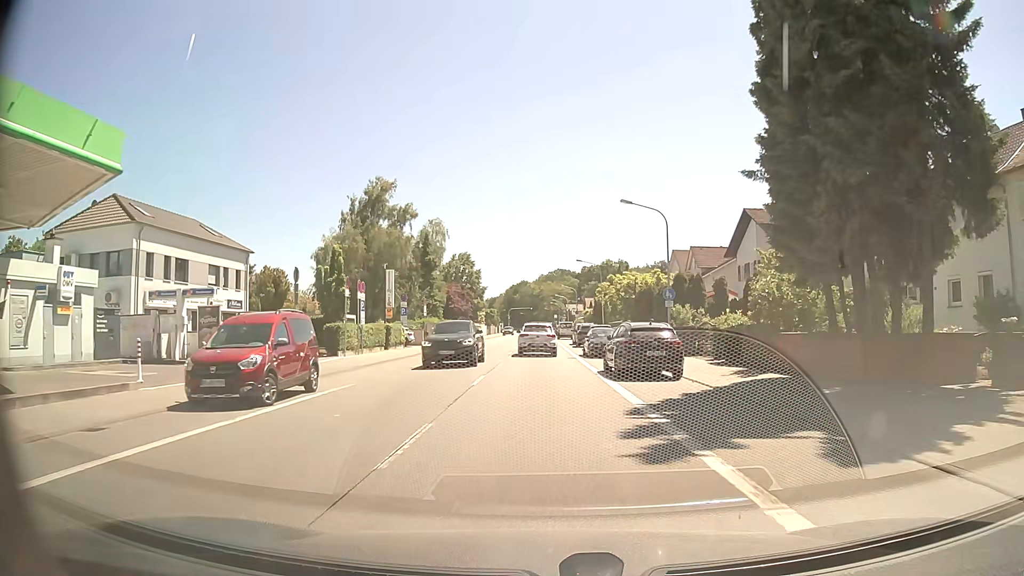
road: primary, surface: asphalt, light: Day
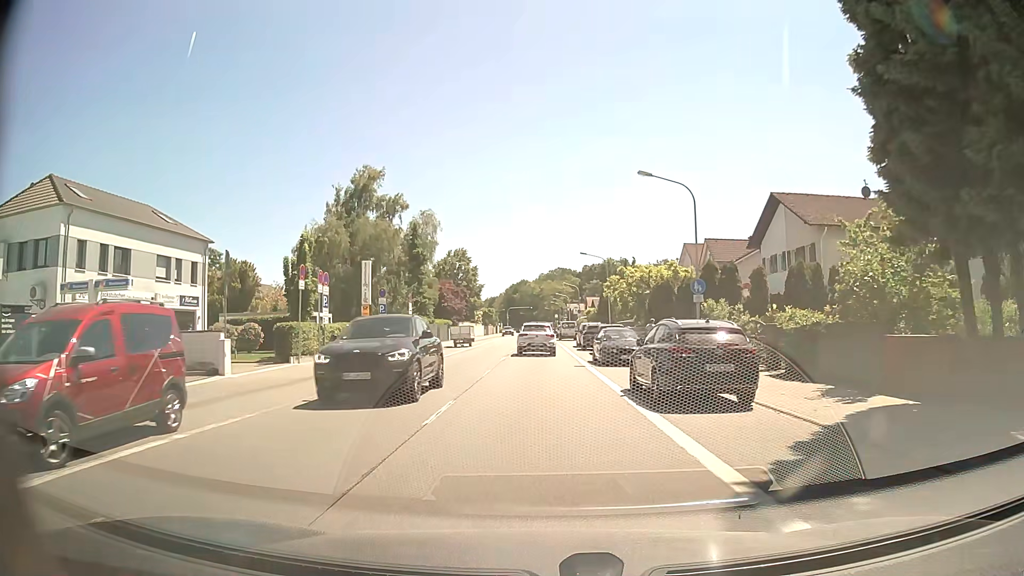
(0.0, +6.3) m; 0°
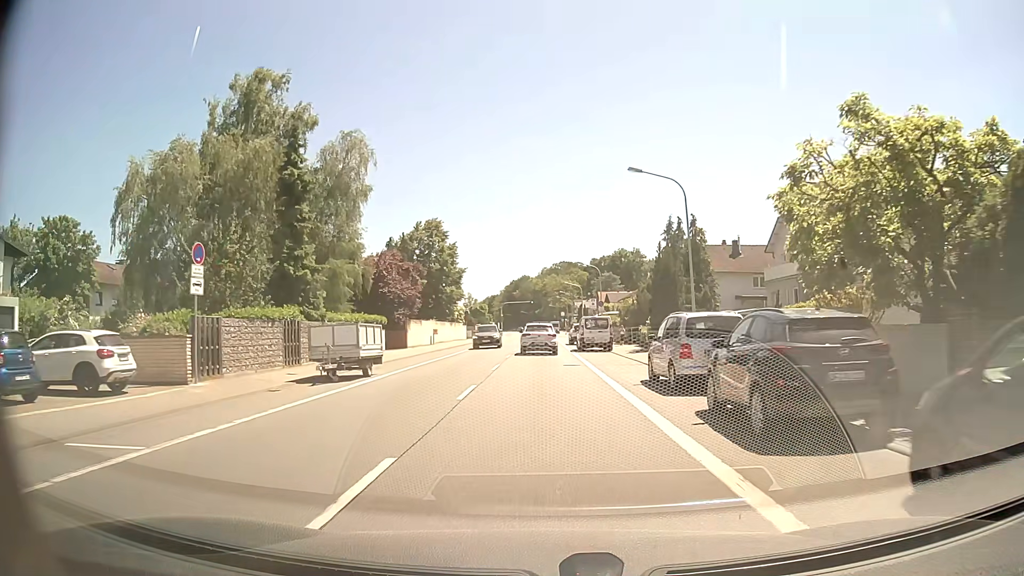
(-0.3, +31.9) m; 0°
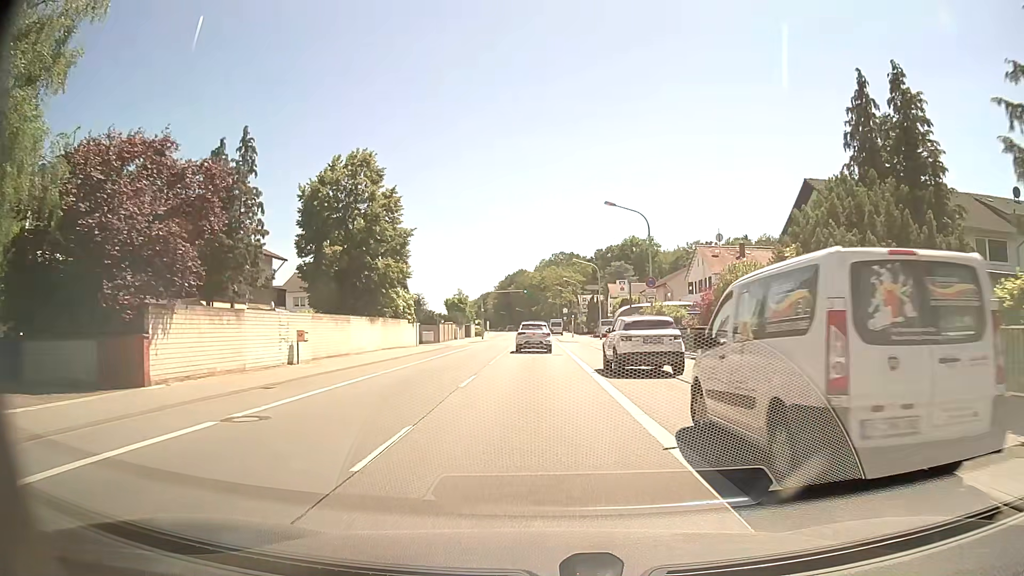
(+0.1, +32.6) m; 0°
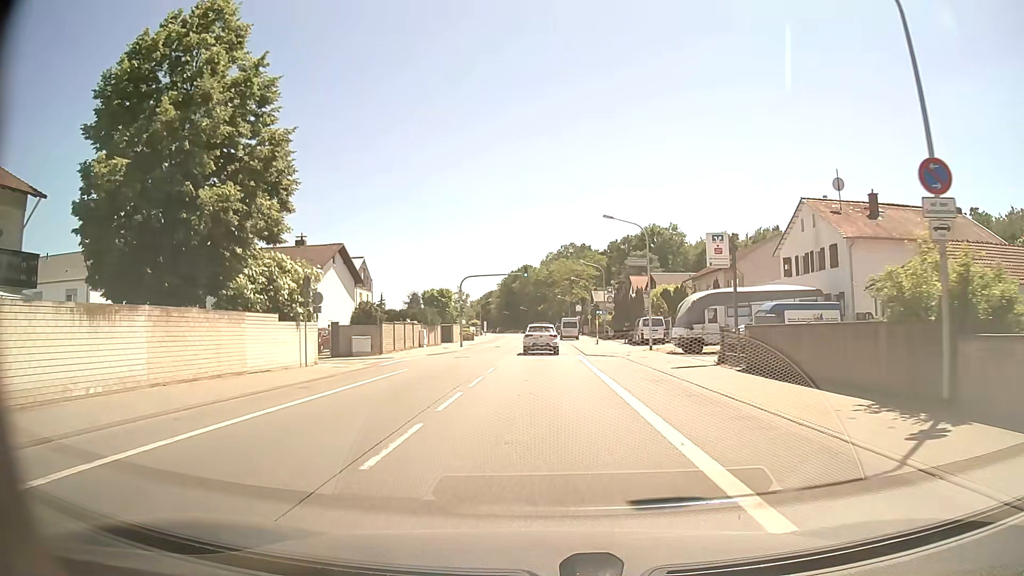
(-0.1, +26.5) m; 0°
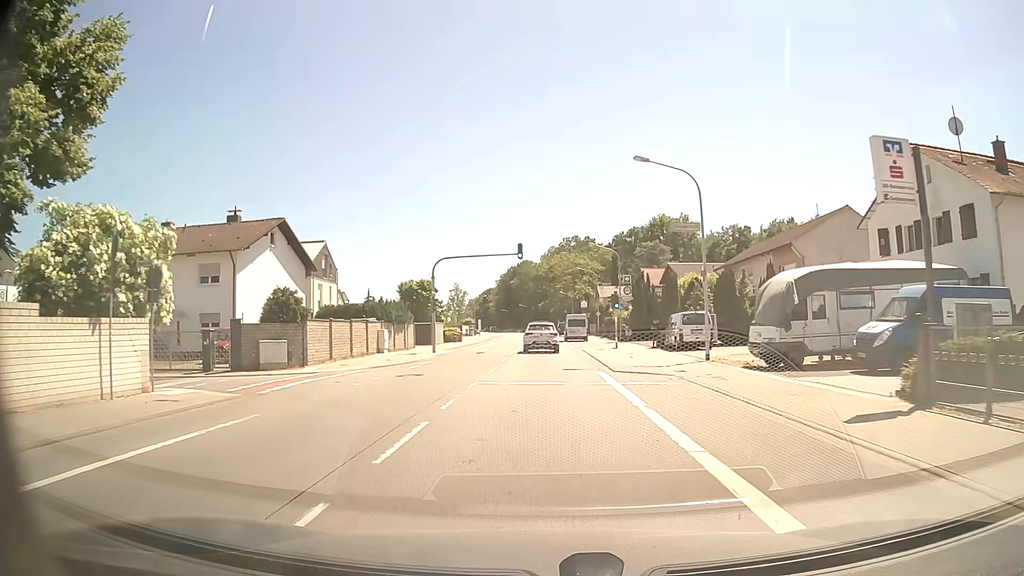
(0.0, +13.4) m; 0°
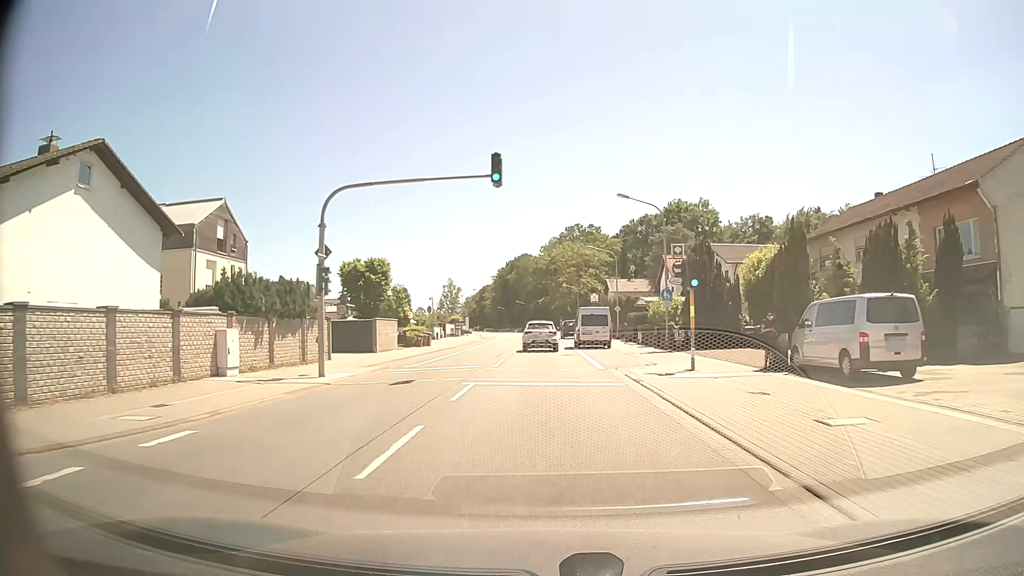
(0.0, +20.2) m; 0°
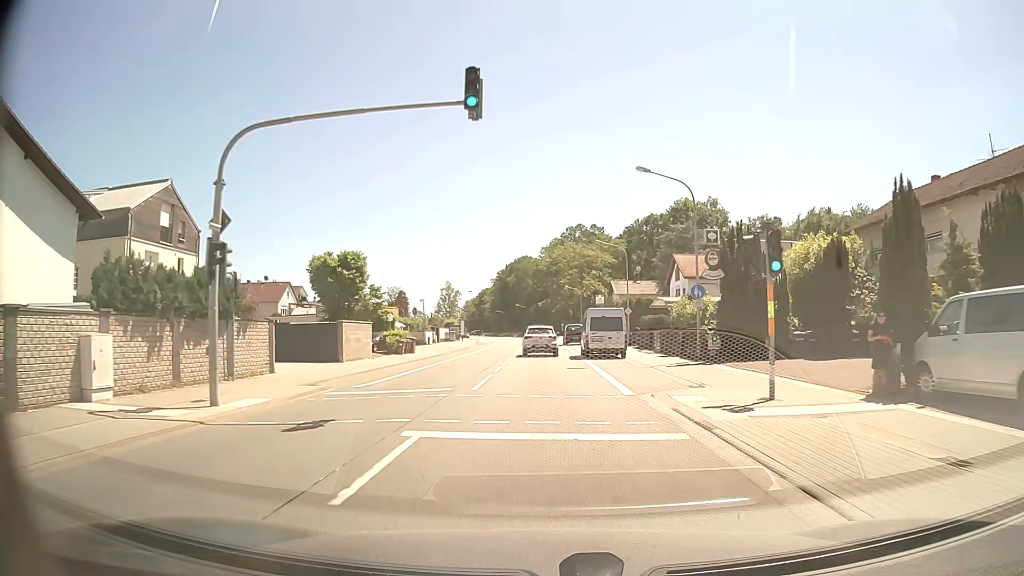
(0.0, +6.8) m; 0°
(0, +10) (0, +20) (0, +30) (0, +40) (0, +50) (0, +60) (-1, +70) (-1, +80) (-1, +90) (-2, +100) m
